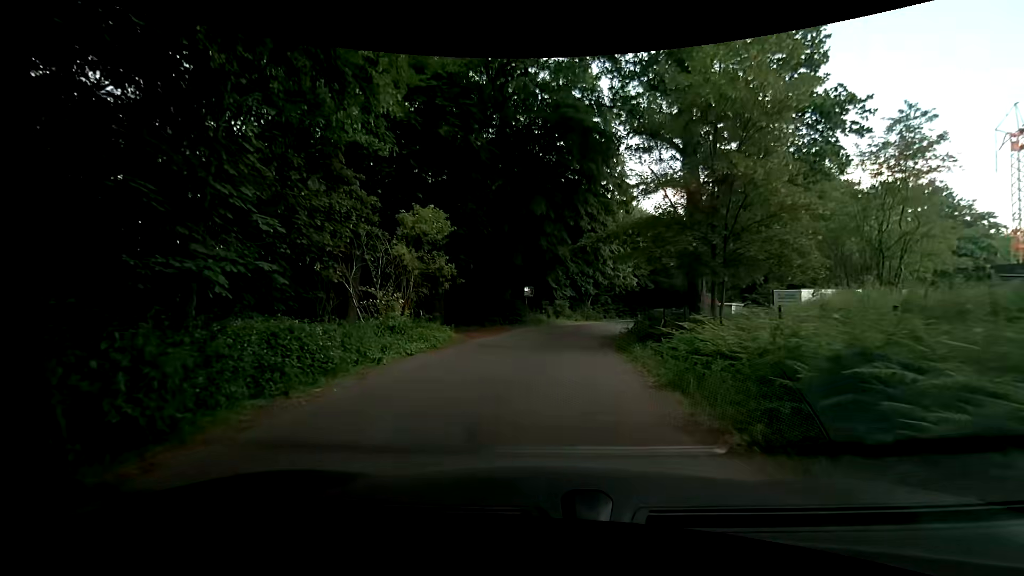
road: unclassified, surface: asphalt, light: Day
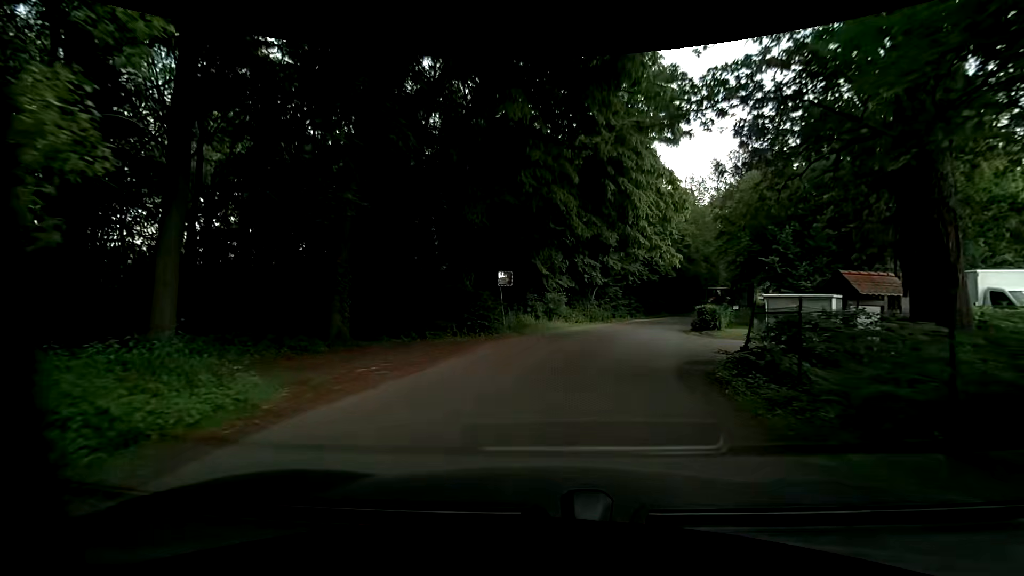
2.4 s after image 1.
(+0.3, +14.9) m; +2°
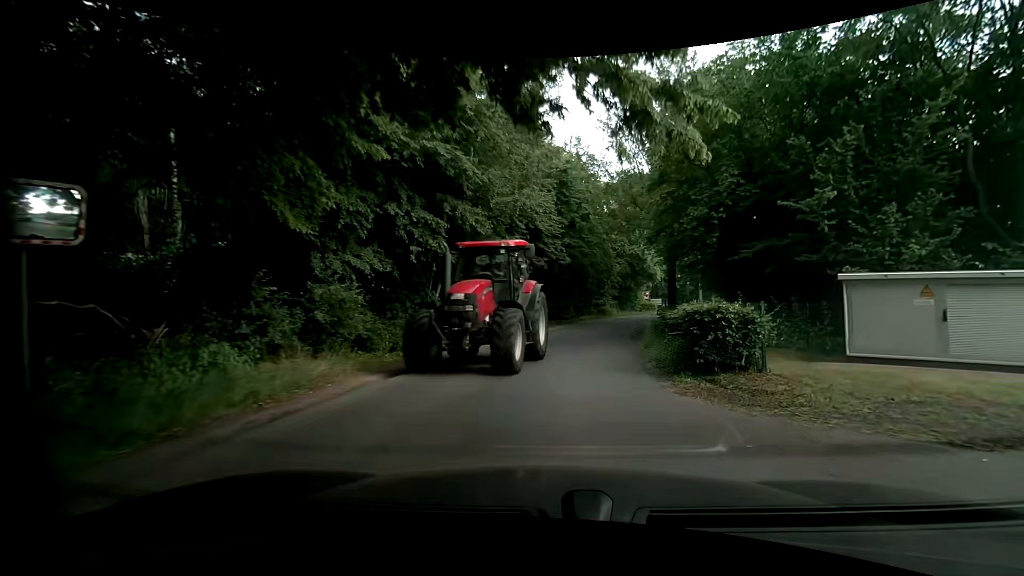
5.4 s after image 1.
(+2.3, +17.8) m; +16°
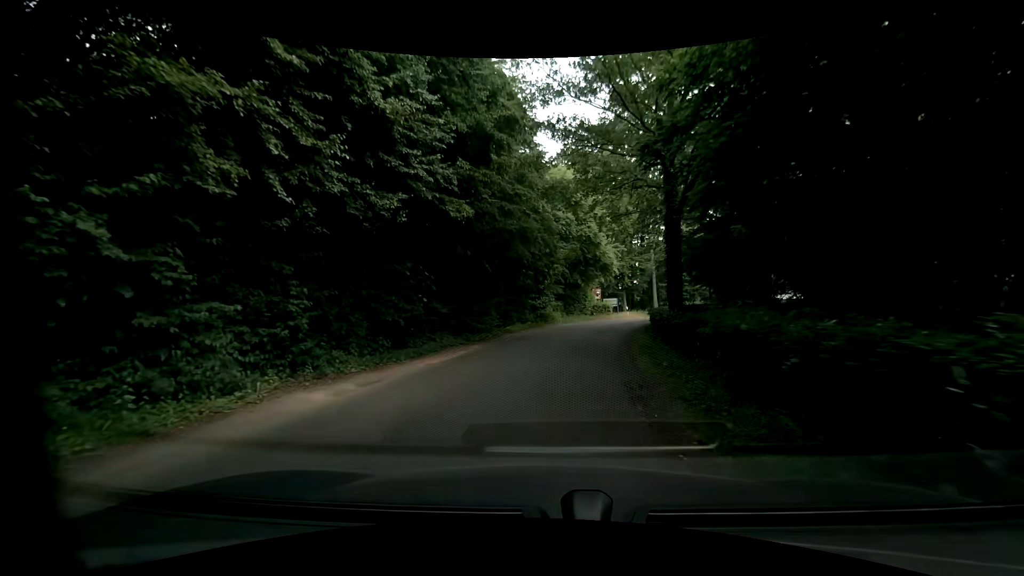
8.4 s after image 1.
(+1.4, +15.5) m; +6°
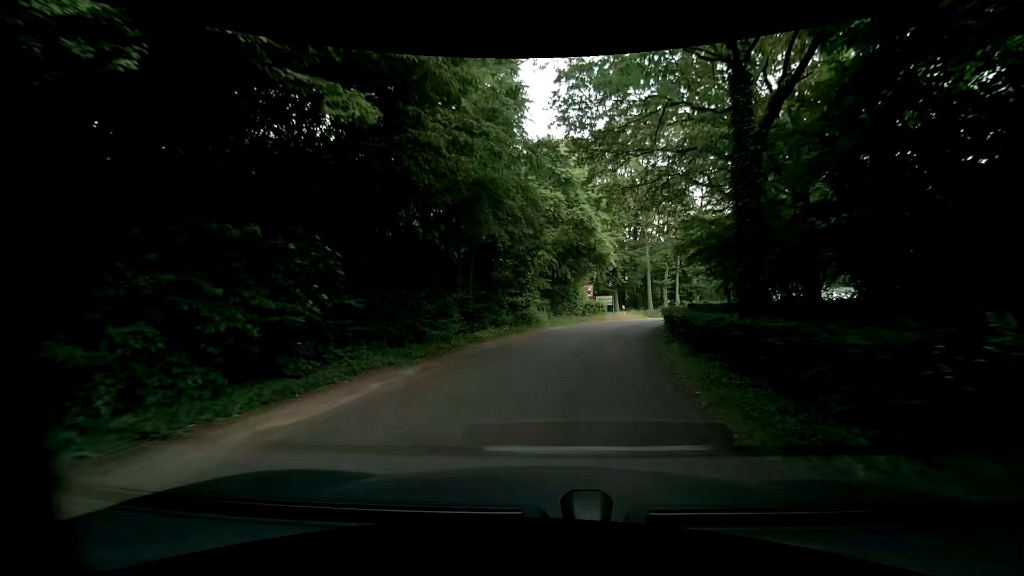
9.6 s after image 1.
(+0.1, +6.9) m; +2°
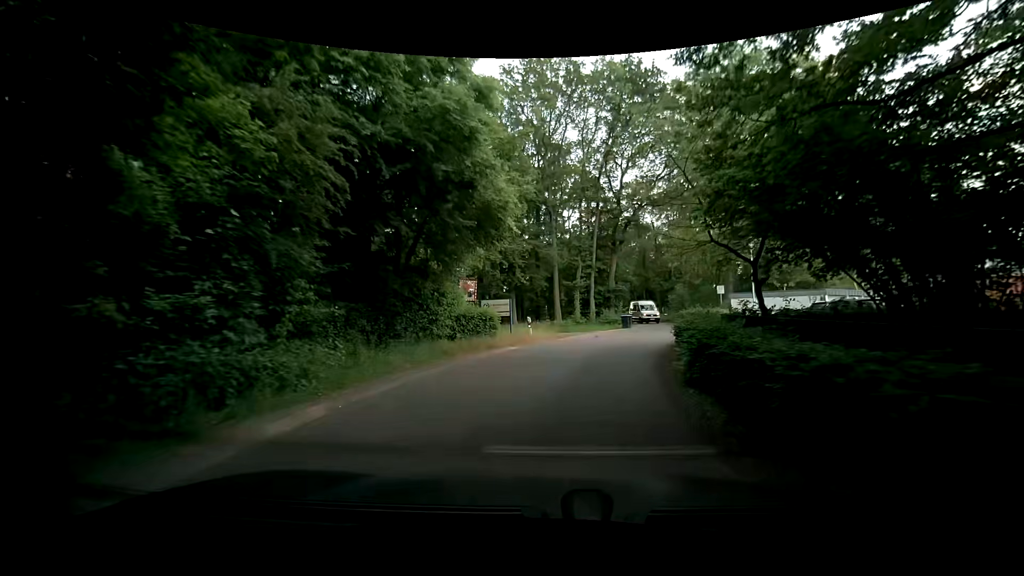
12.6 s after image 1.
(+1.8, +18.8) m; +12°
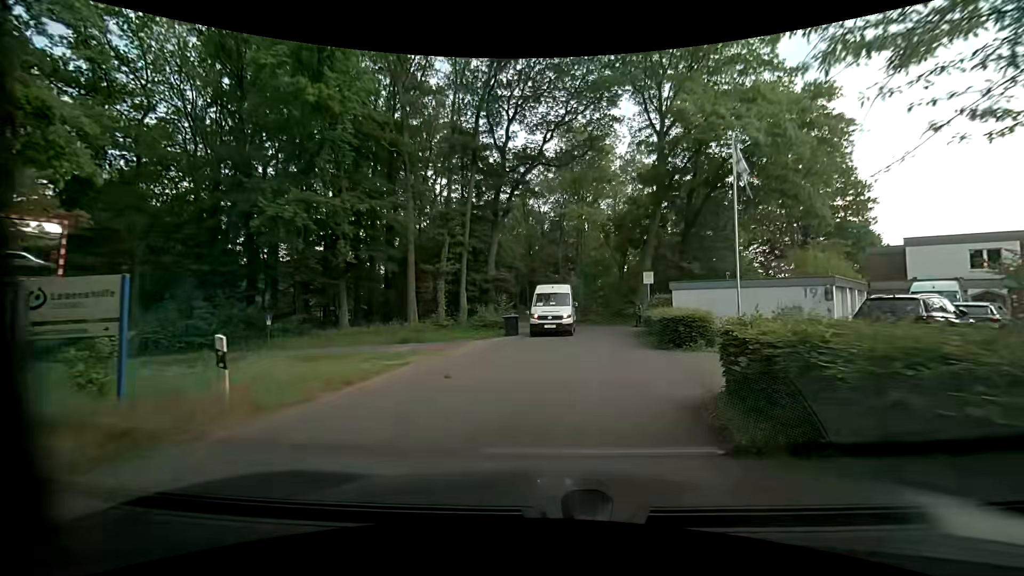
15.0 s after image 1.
(+1.8, +15.1) m; +13°
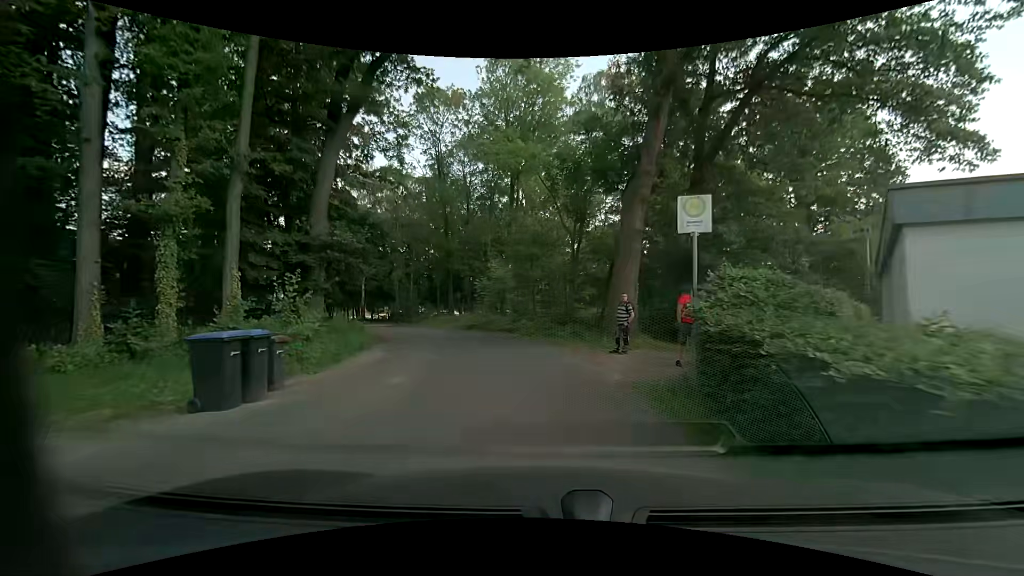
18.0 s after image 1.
(+2.2, +18.4) m; +7°
(0, +10) (-1, +20) (-4, +29) (-9, +38) (-15, +46) (-21, +54) (-28, +61) (-34, +69) (-39, +78) (-44, +86) m
